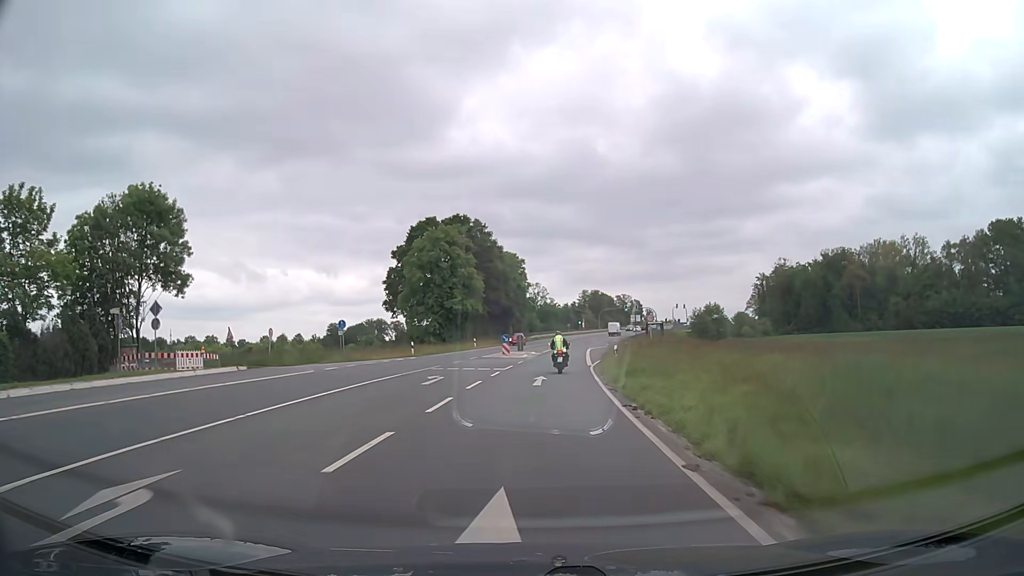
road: secondary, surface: asphalt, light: Day
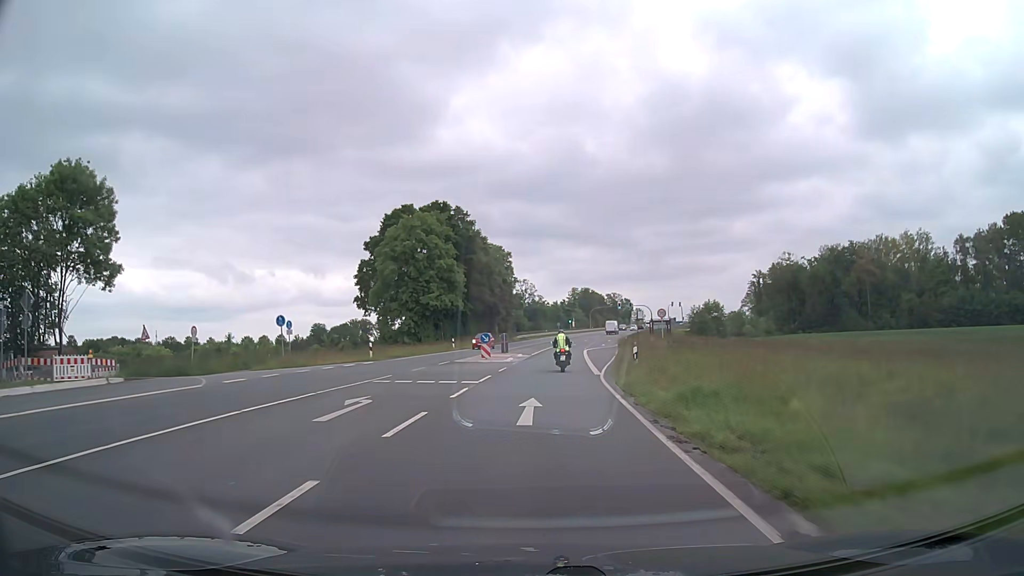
(+0.1, +9.6) m; +1°
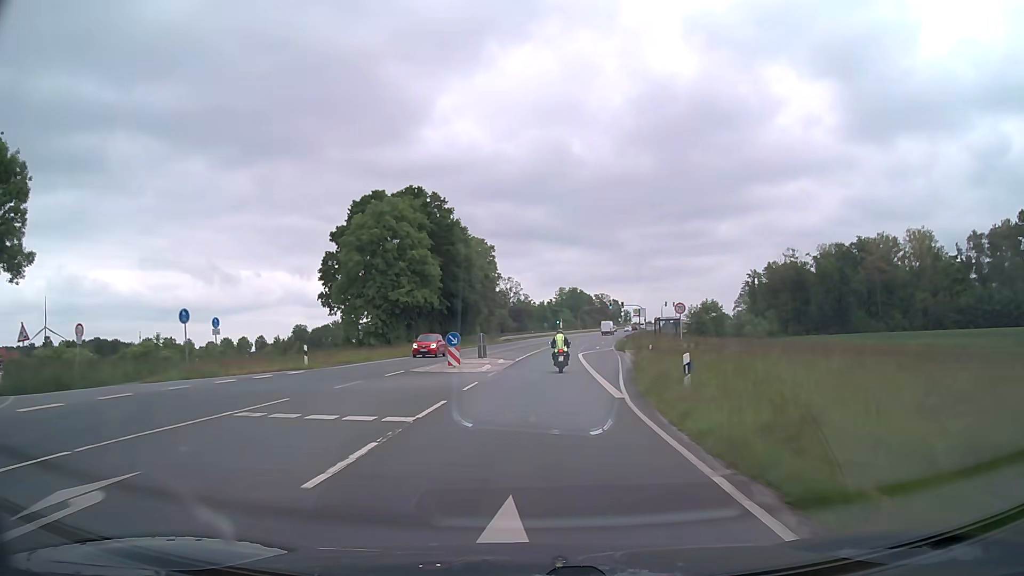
(+0.1, +9.6) m; +1°
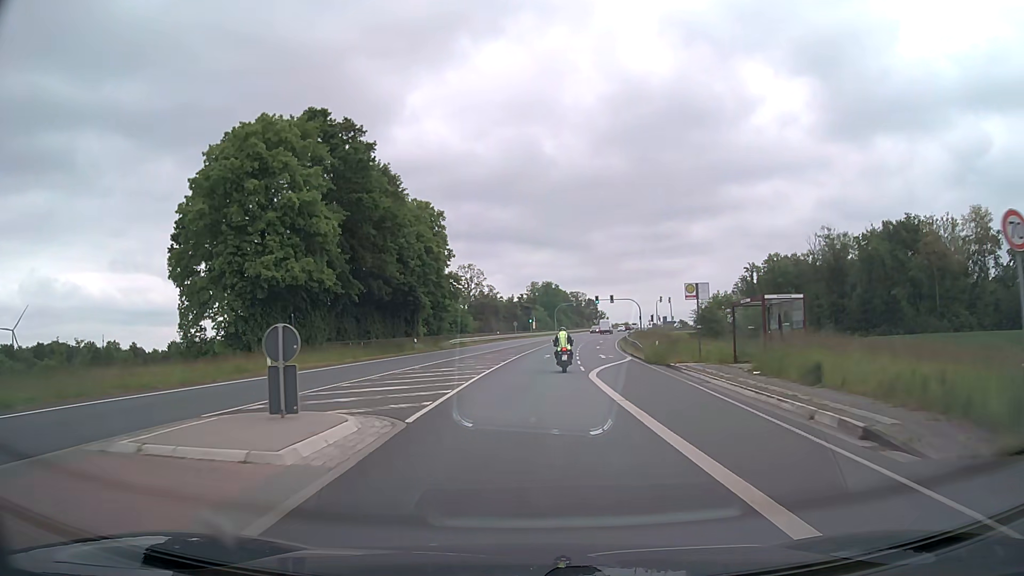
(+0.7, +28.1) m; +3°
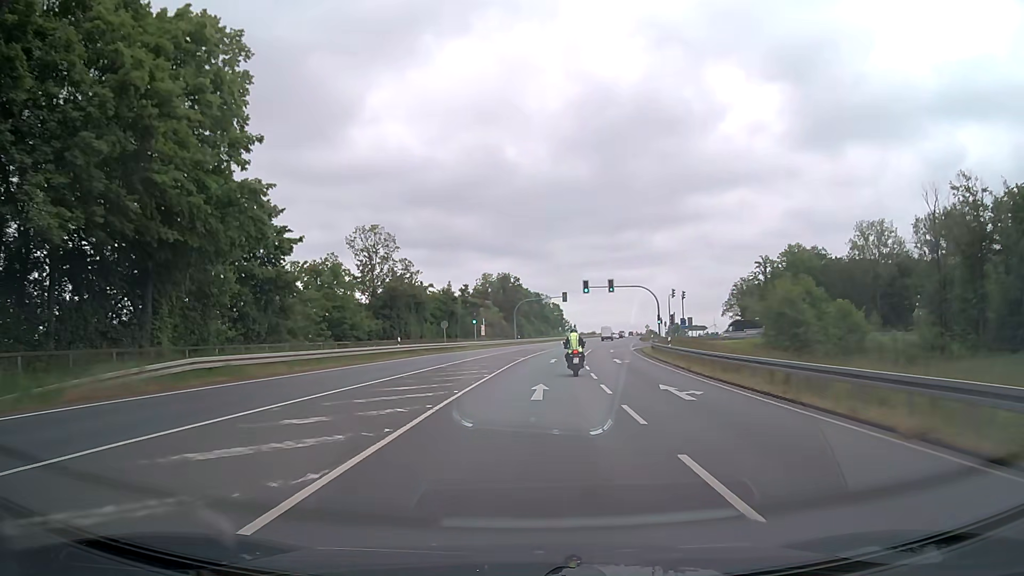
(+1.3, +44.8) m; +4°
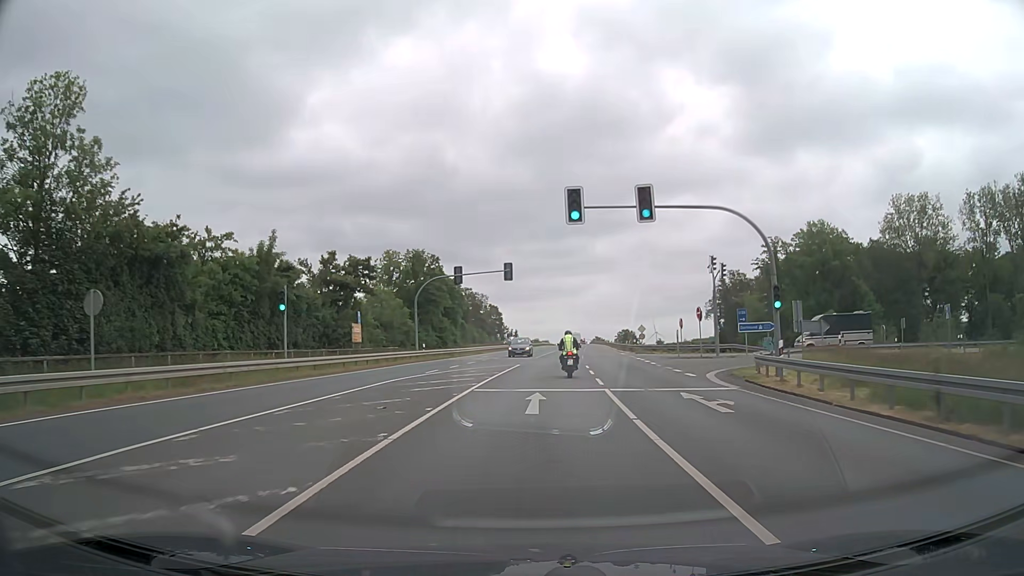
(+1.6, +42.8) m; +5°
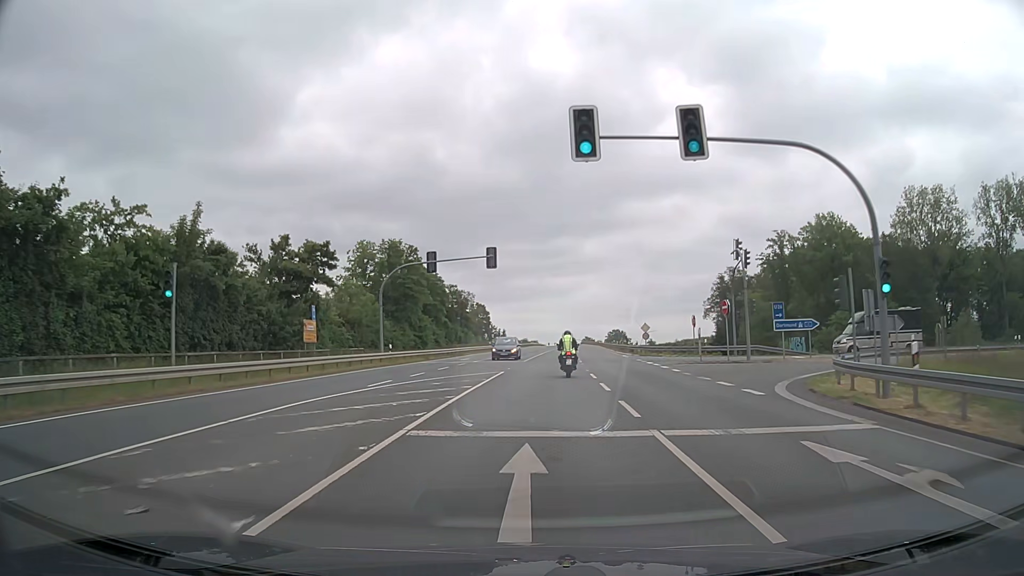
(+0.1, +8.5) m; +1°
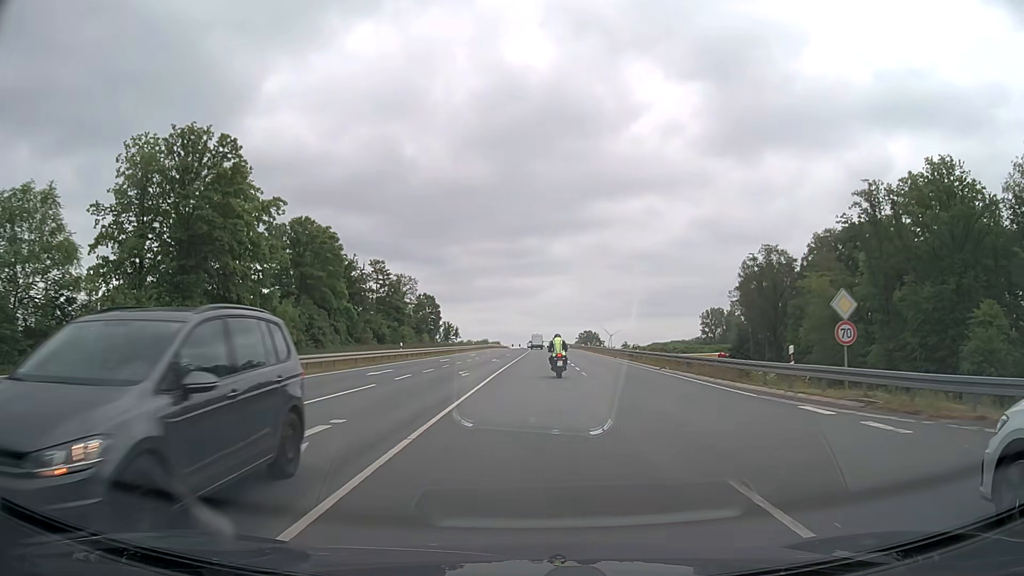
(+1.2, +43.4) m; +3°
(0, +10) (0, +20) (0, +30) (0, +40) (+1, +50) (+1, +60) (+1, +70) (+1, +80) (+2, +90) (+2, +100) m
